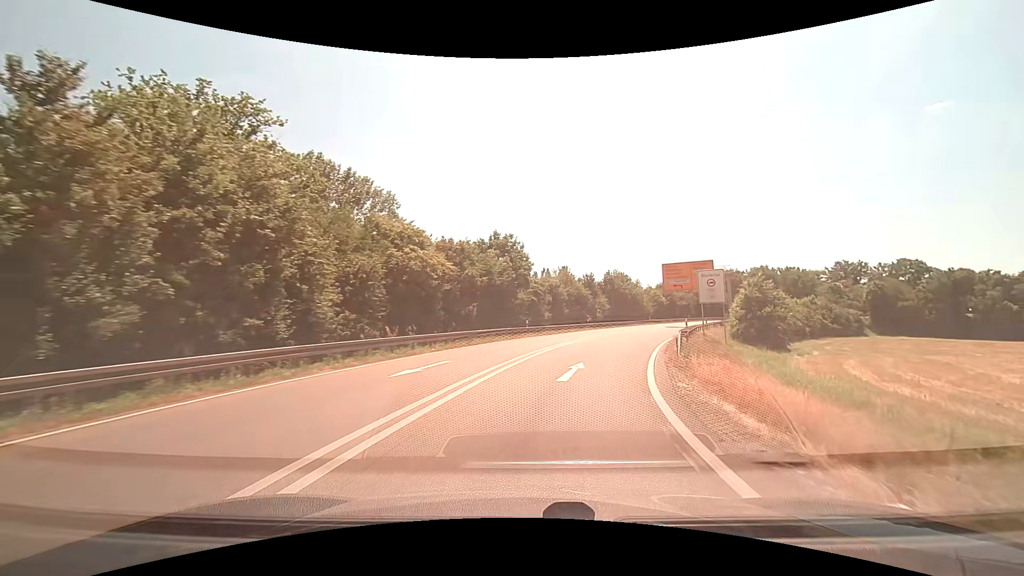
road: motorway_link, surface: asphalt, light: Day
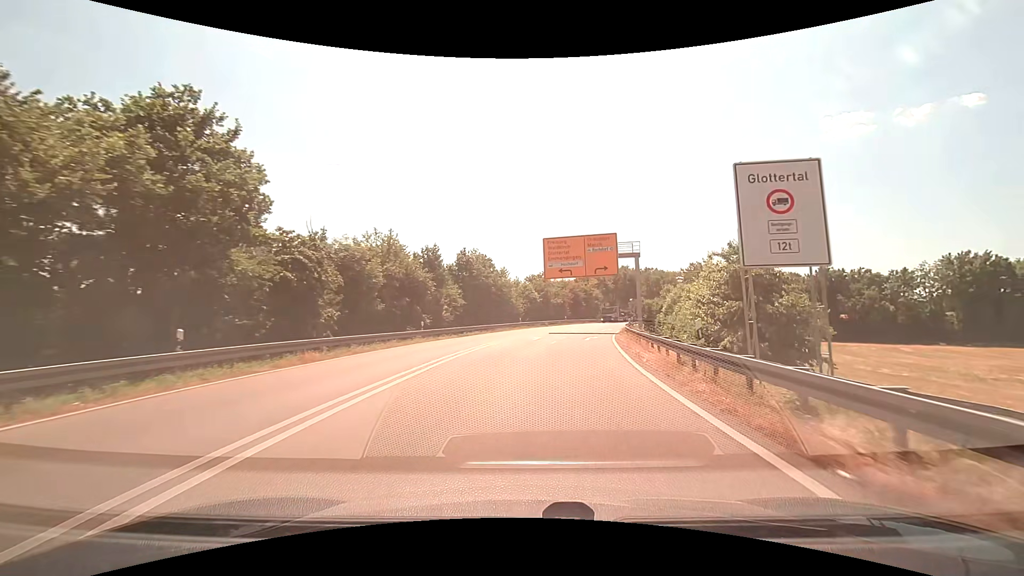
(+4.6, +27.5) m; +16°
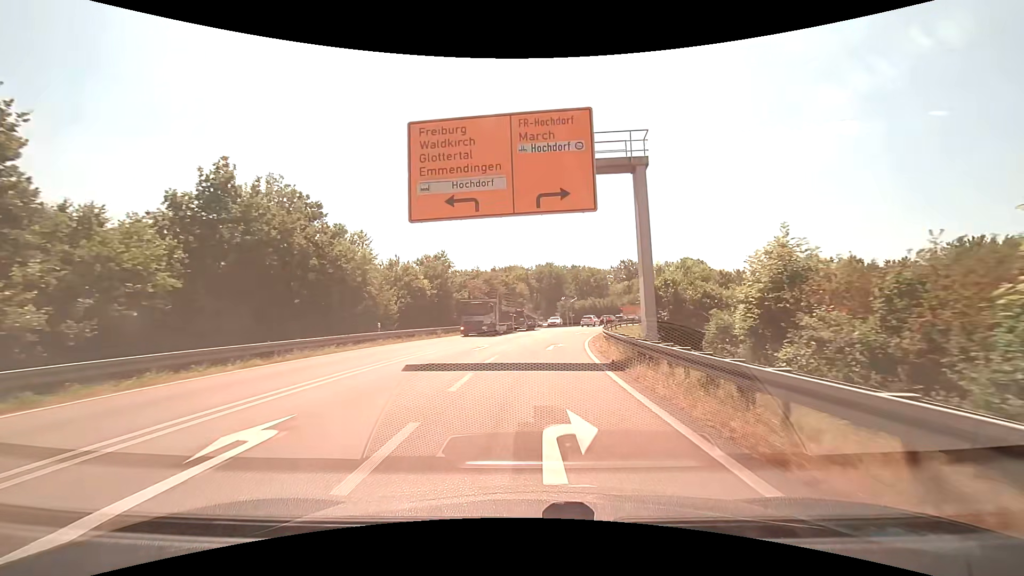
(+2.9, +29.3) m; +10°
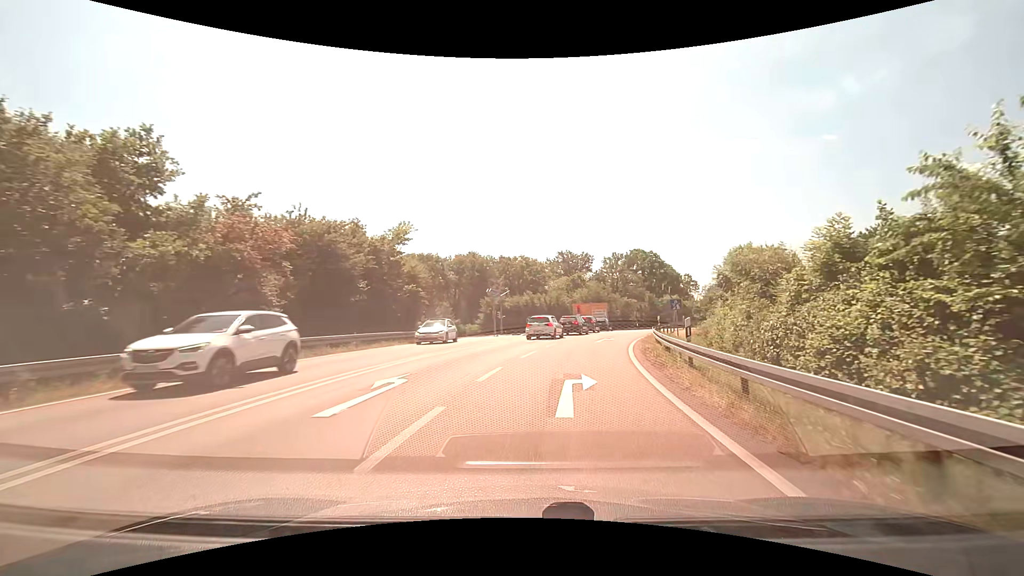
(+1.9, +34.5) m; +8°
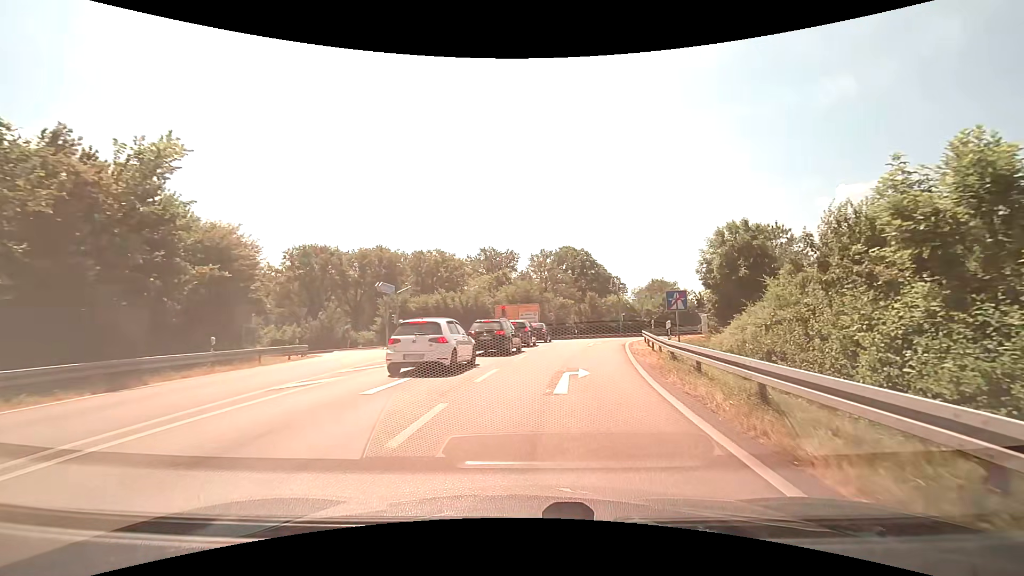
(+1.2, +16.8) m; +9°
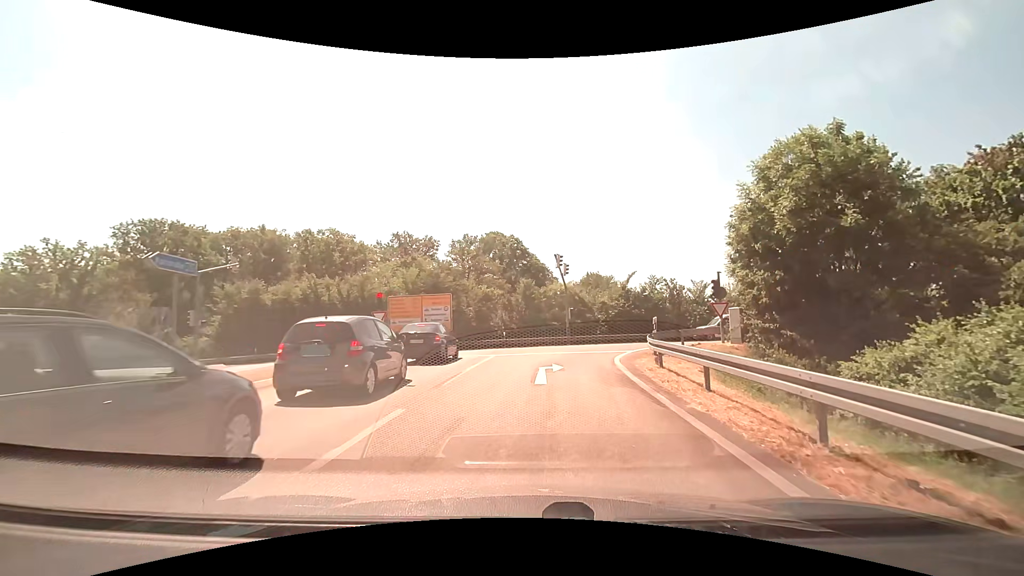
(+1.5, +17.8) m; +9°
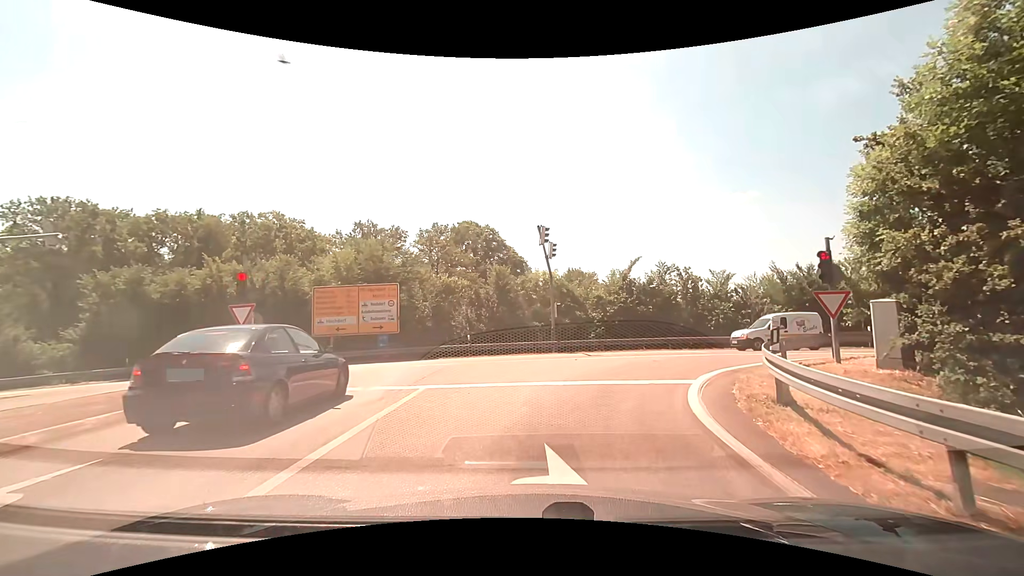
(+0.2, +10.0) m; +2°
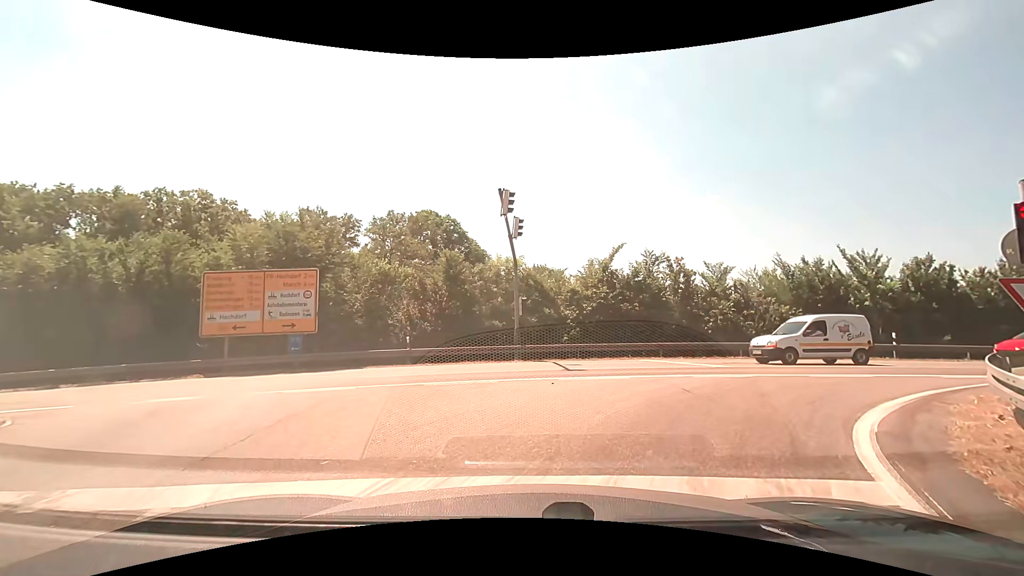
(+0.2, +6.2) m; +4°
